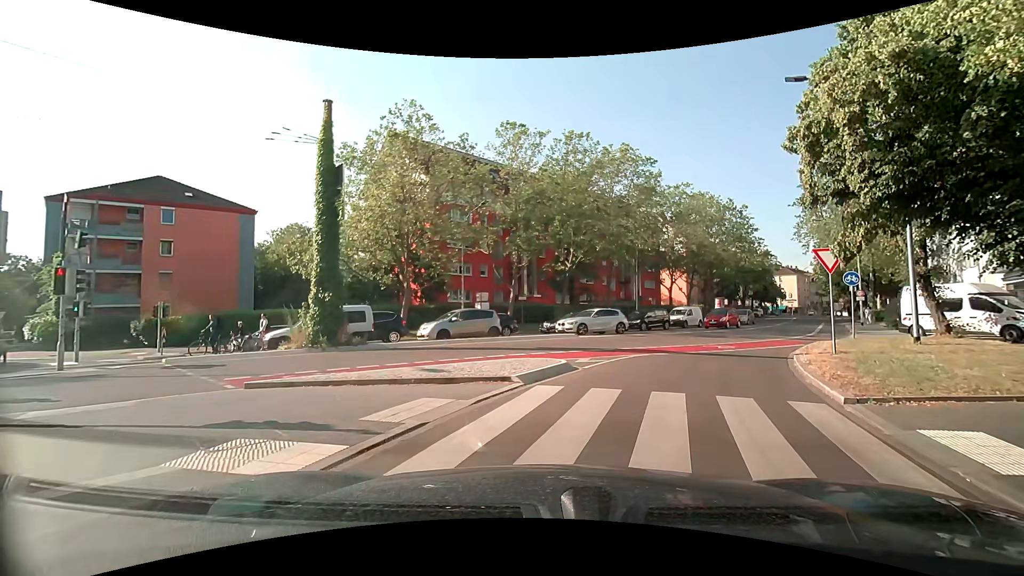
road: secondary_link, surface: asphalt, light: Day
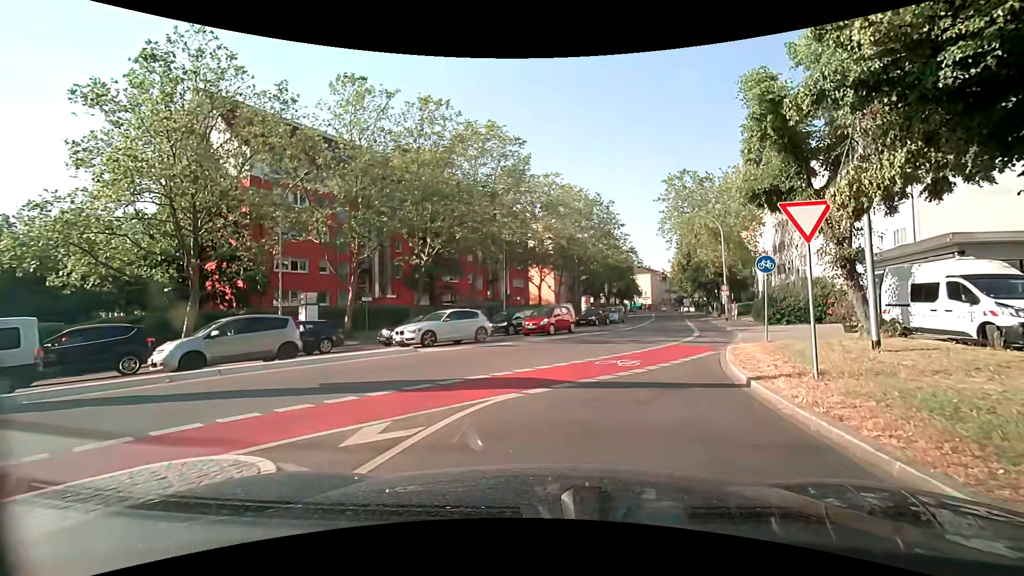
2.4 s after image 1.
(+0.8, +7.4) m; +13°
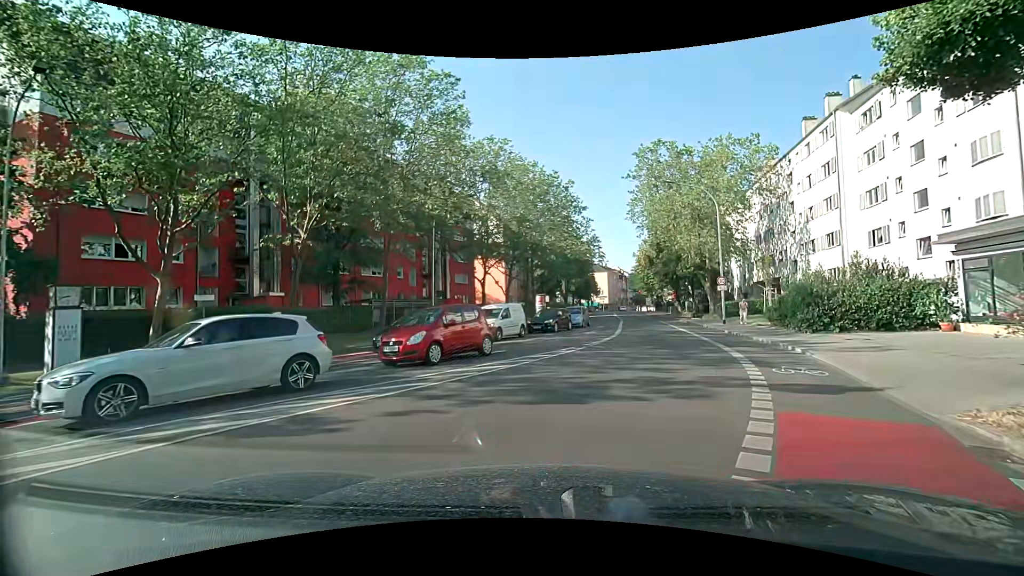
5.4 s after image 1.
(+0.7, +11.8) m; +5°
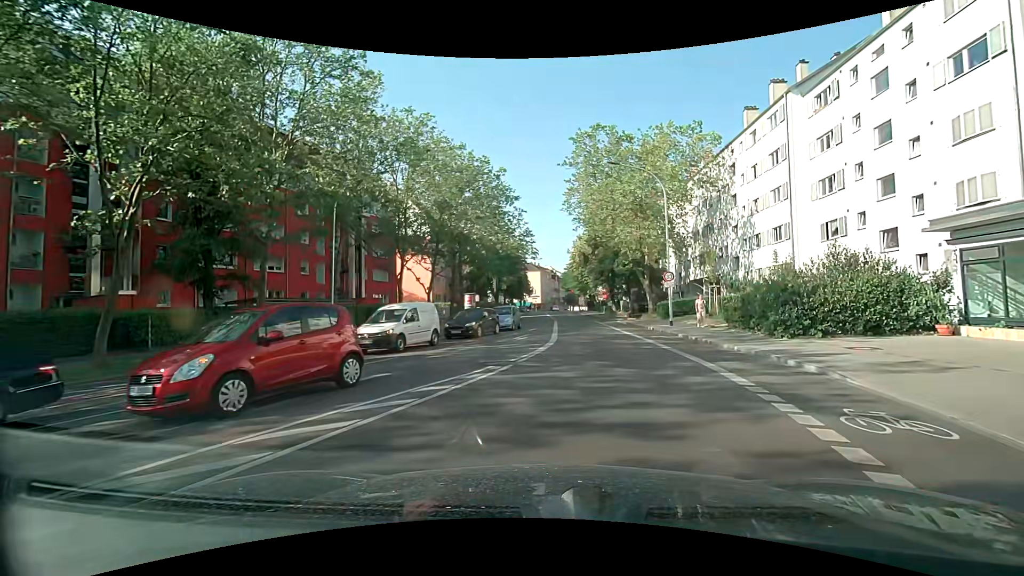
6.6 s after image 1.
(+0.3, +5.5) m; +8°
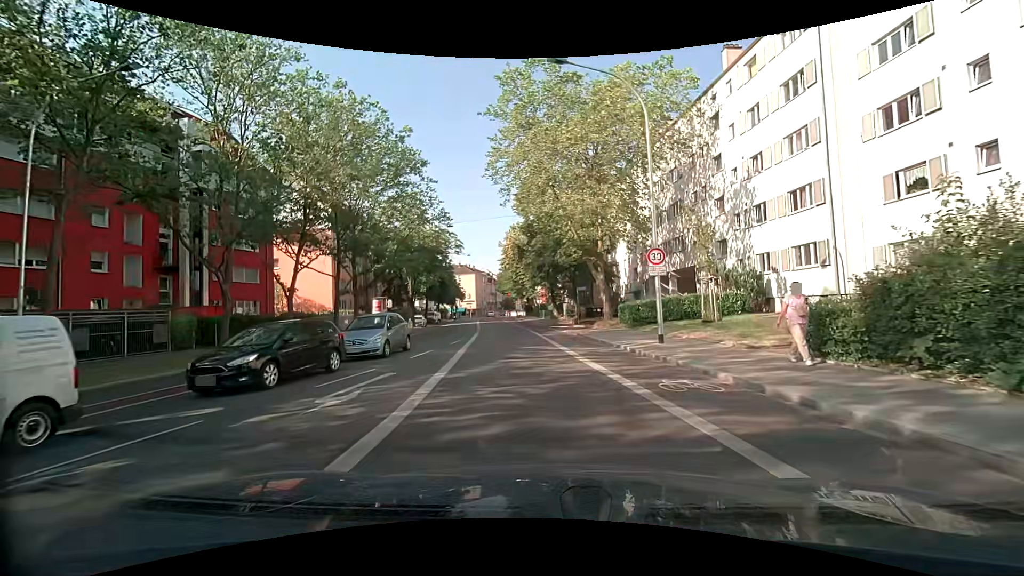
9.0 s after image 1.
(+1.3, +13.4) m; +7°
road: secondary
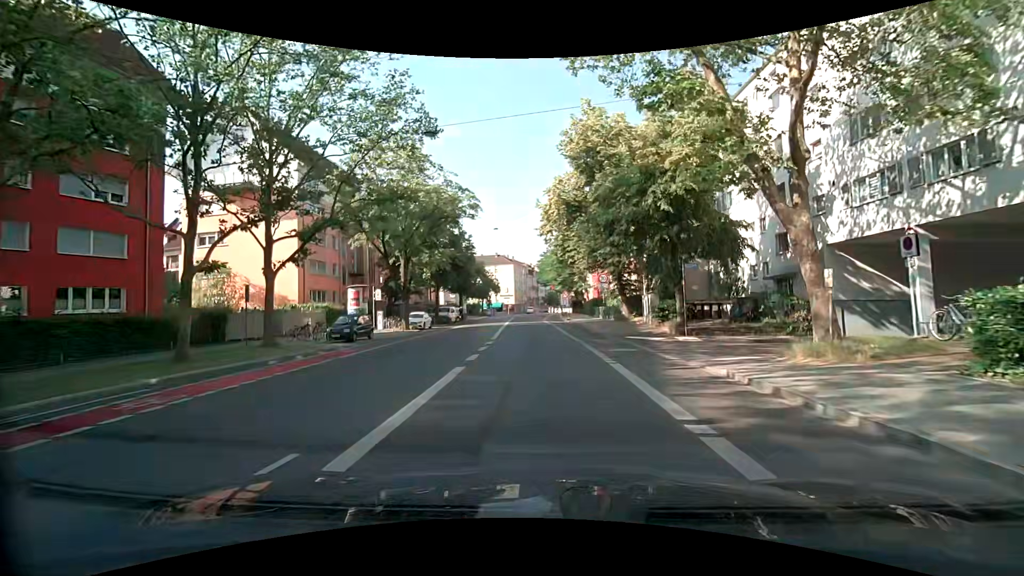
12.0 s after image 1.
(-1.4, +20.6) m; -5°
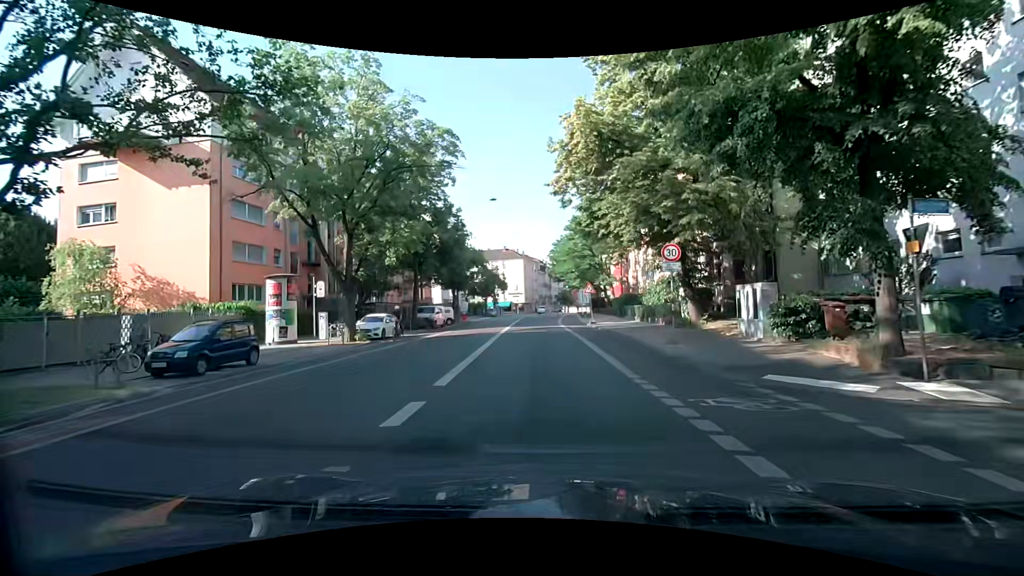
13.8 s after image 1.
(-0.4, +13.5) m; -2°
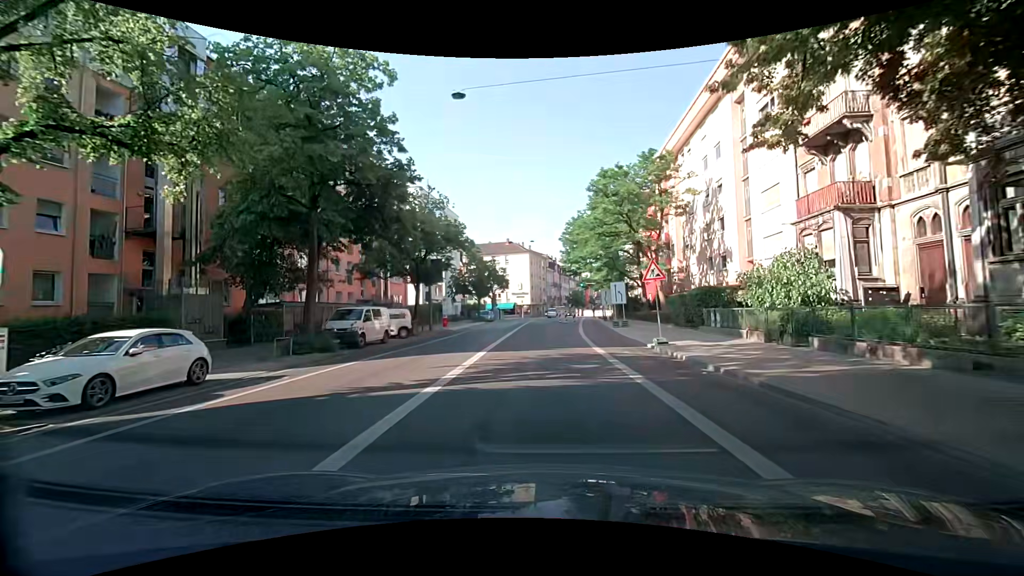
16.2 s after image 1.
(-0.3, +18.6) m; -1°
(0, +10) (0, +20) (0, +30) (-1, +40) (-1, +50) (-1, +60) (0, +70) (0, +80) (+1, +90) (+3, +100) m
